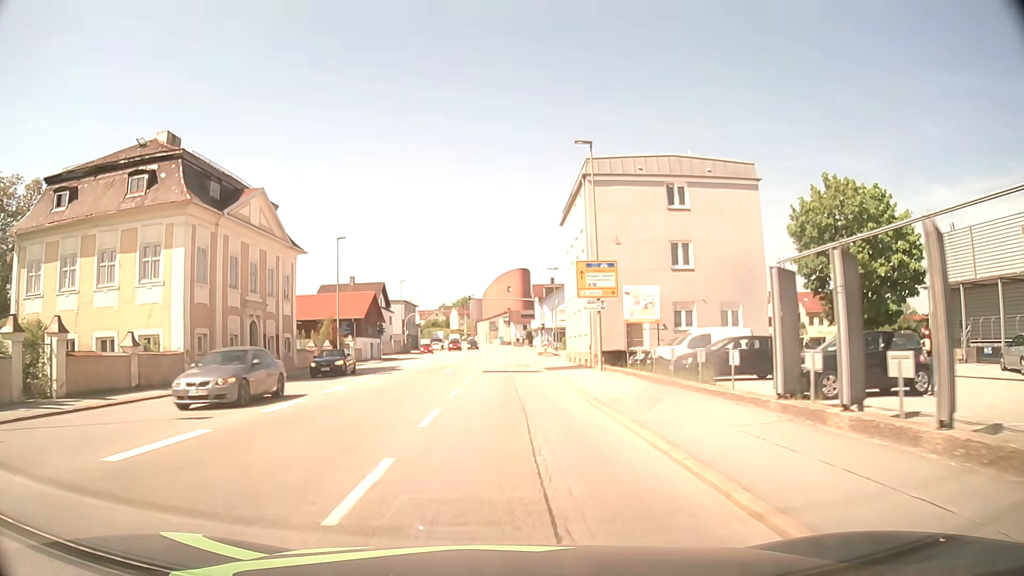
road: tertiary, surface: asphalt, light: Day
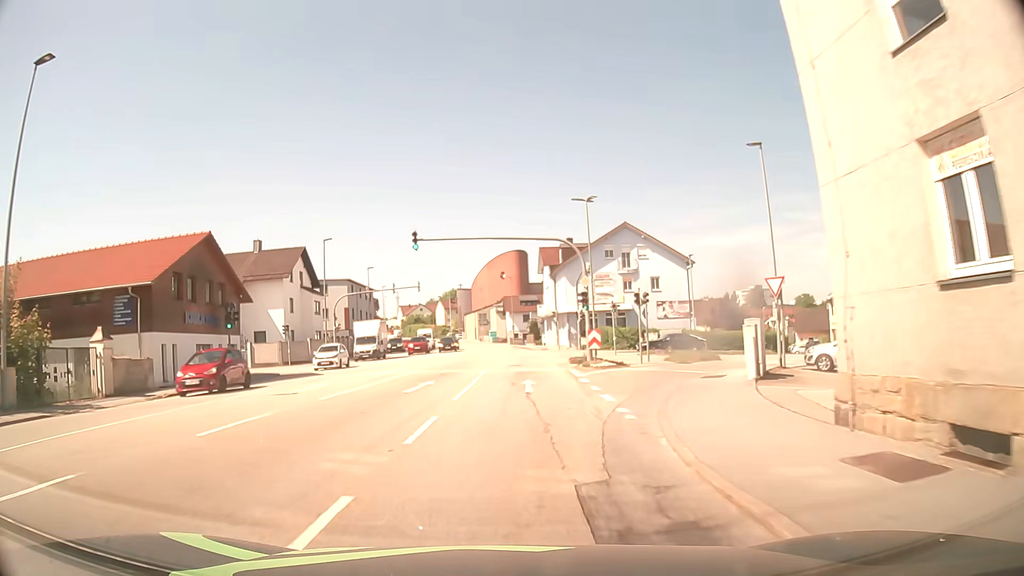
(-0.3, +38.8) m; 0°
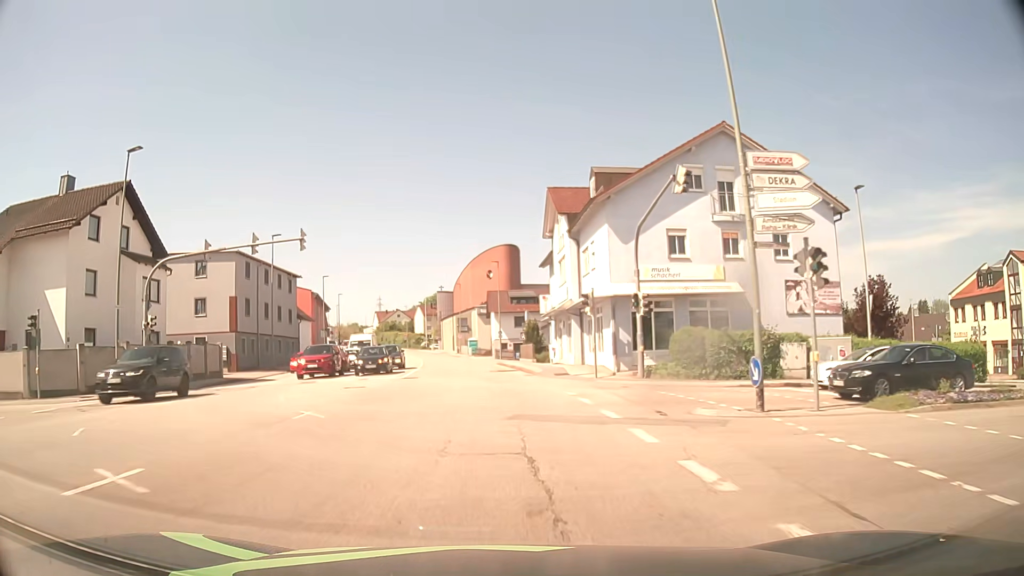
(+0.5, +31.0) m; +1°
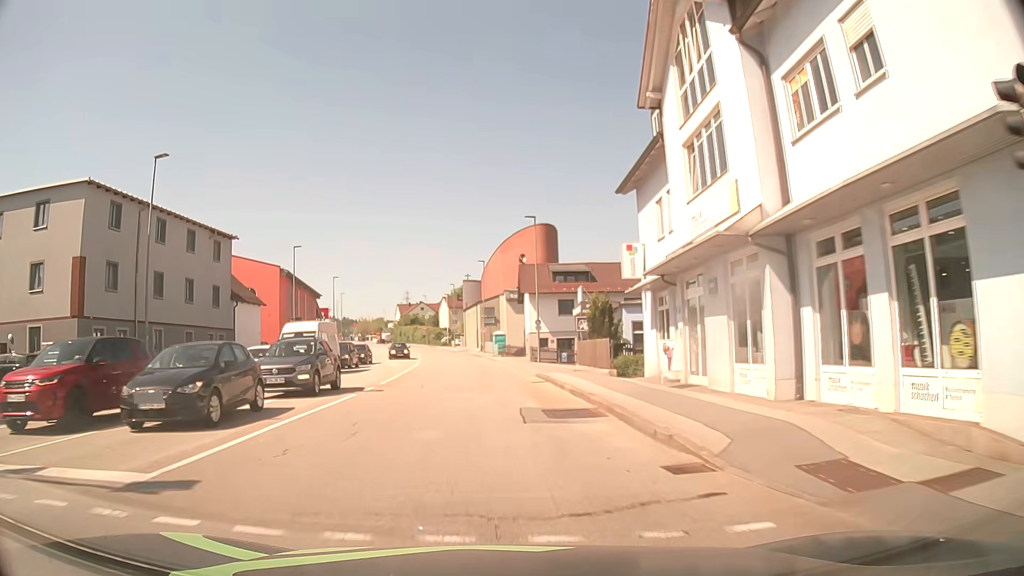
(-0.5, +23.2) m; -3°
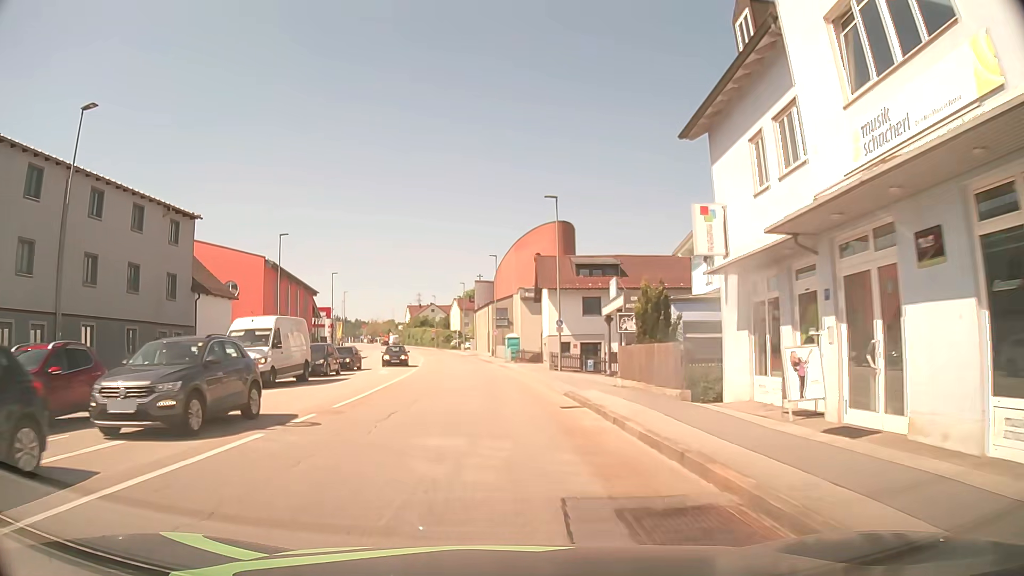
(-0.1, +7.7) m; -1°
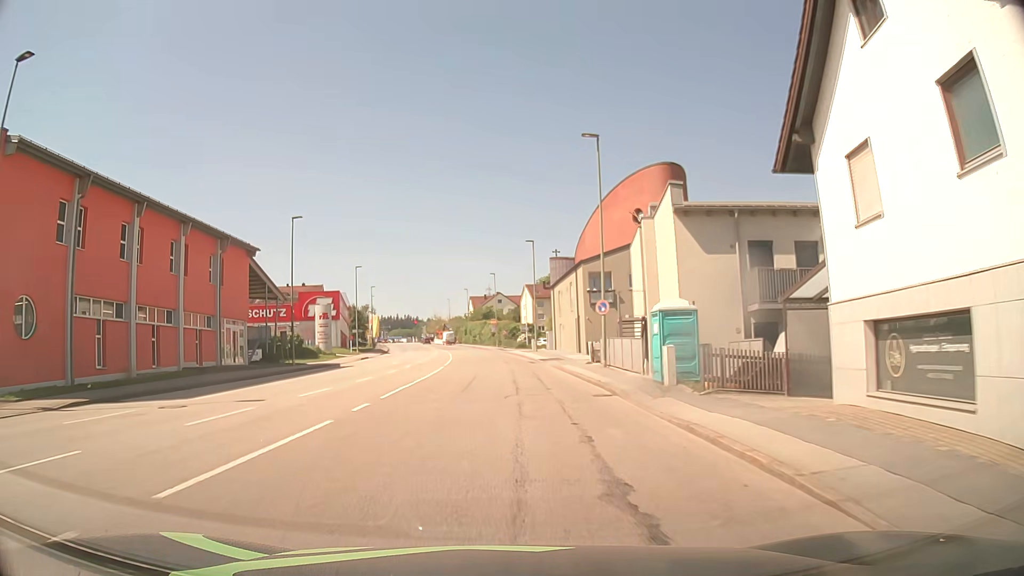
(-1.8, +38.8) m; -6°
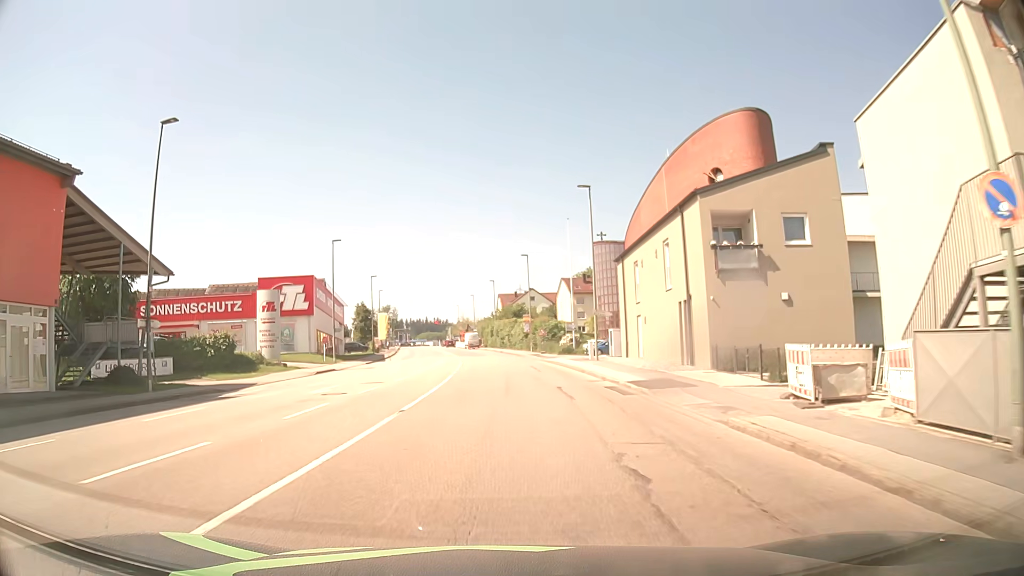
(-0.6, +23.2) m; -3°
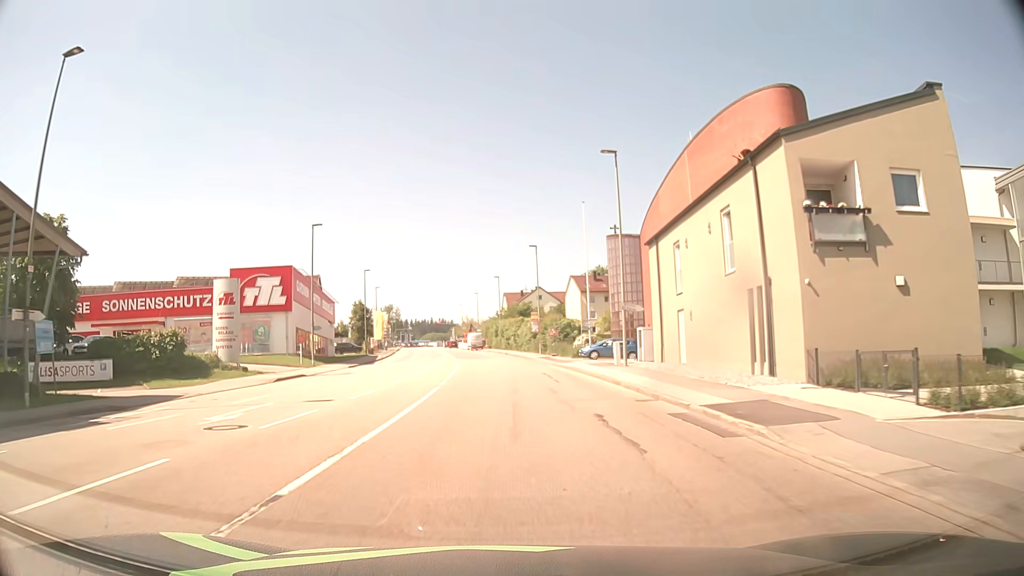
(0.0, +7.7) m; 0°
(0, +10) (0, +20) (-1, +30) (-1, +40) (-2, +50) (-3, +60) (-4, +70) (-5, +80) (-6, +90) (-7, +100) m
